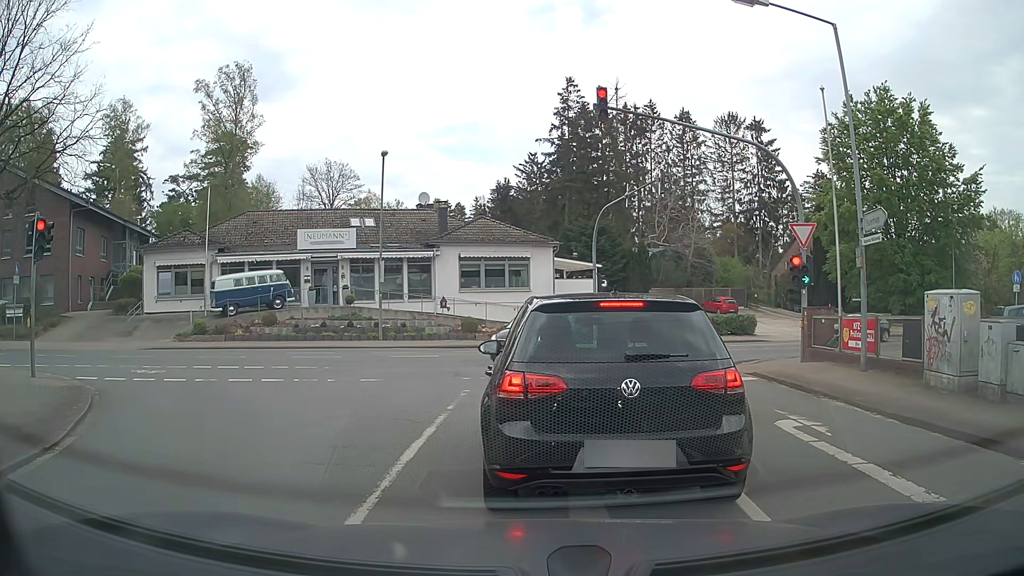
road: tertiary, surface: asphalt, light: Day
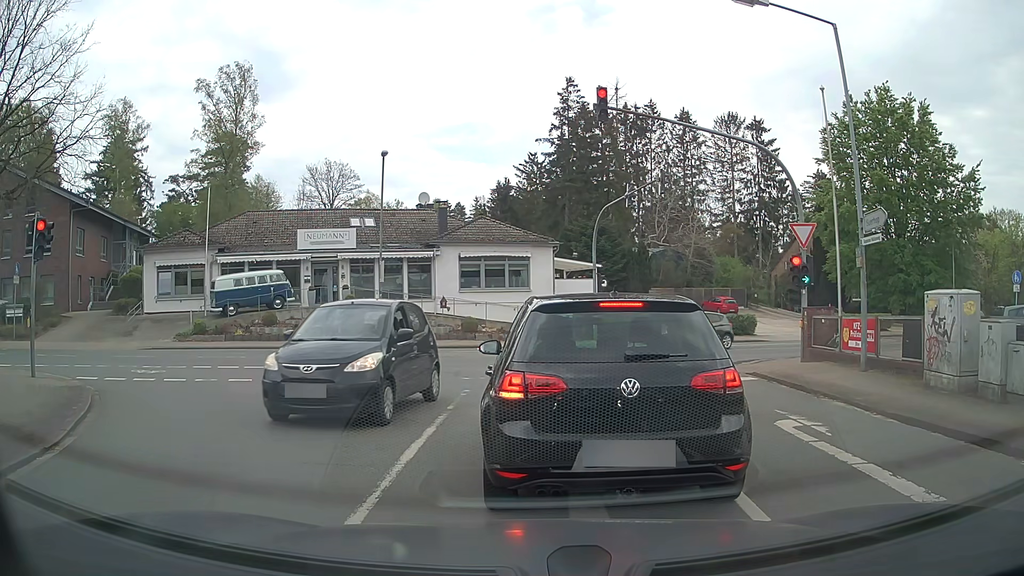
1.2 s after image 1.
(0.0, 0.0) m; 0°
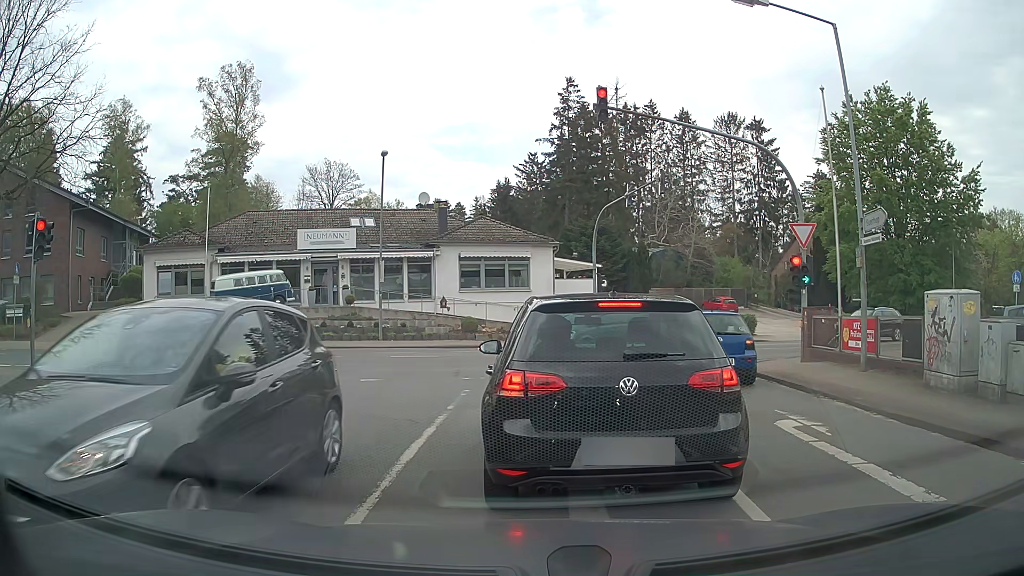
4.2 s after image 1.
(0.0, 0.0) m; 0°
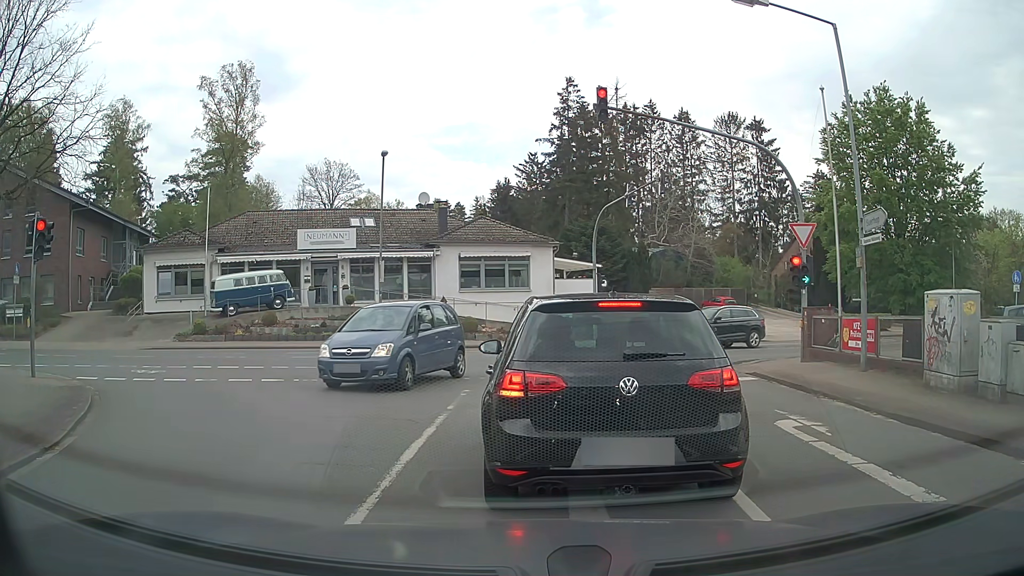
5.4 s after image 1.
(0.0, 0.0) m; 0°
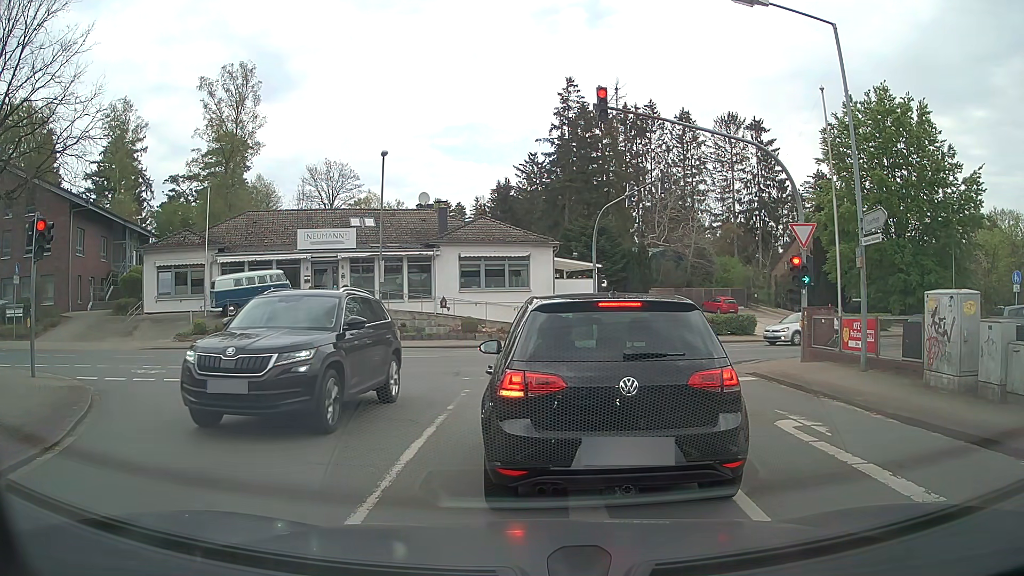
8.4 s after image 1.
(0.0, 0.0) m; 0°
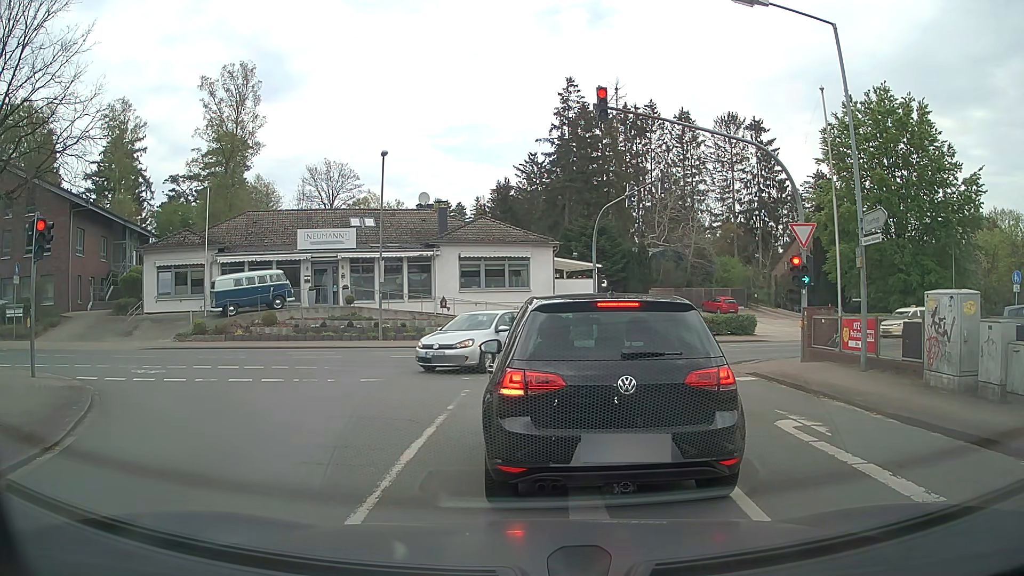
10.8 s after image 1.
(0.0, 0.0) m; 0°
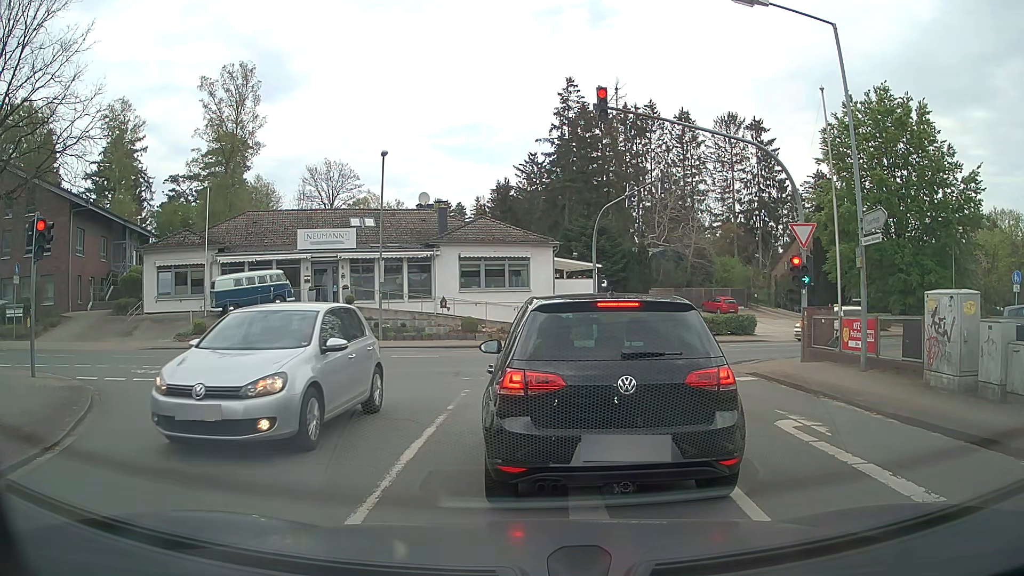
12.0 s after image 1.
(0.0, 0.0) m; 0°
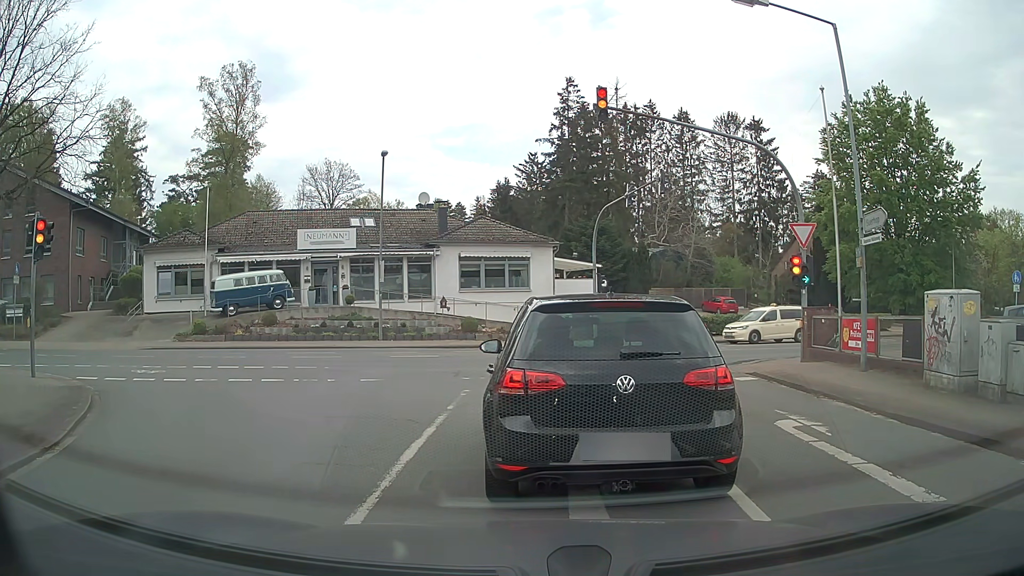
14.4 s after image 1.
(0.0, 0.0) m; 0°
(0, +10) (-4, +19) (-13, +22) (-23, +19) (-32, +15) (-42, +12) (-51, +8) (-60, +5) (-70, +1) (-79, -2) m
